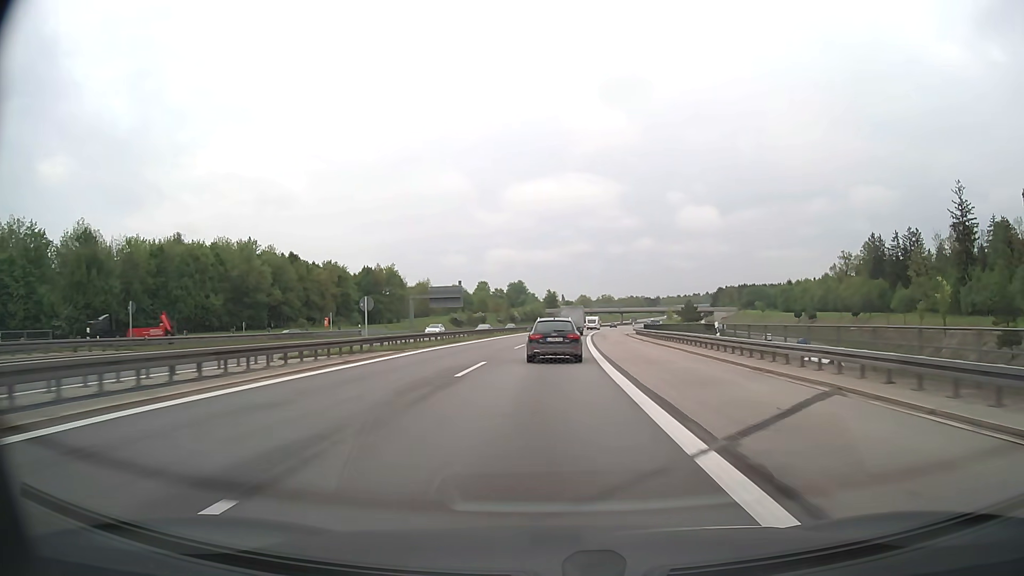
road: motorway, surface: asphalt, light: Day
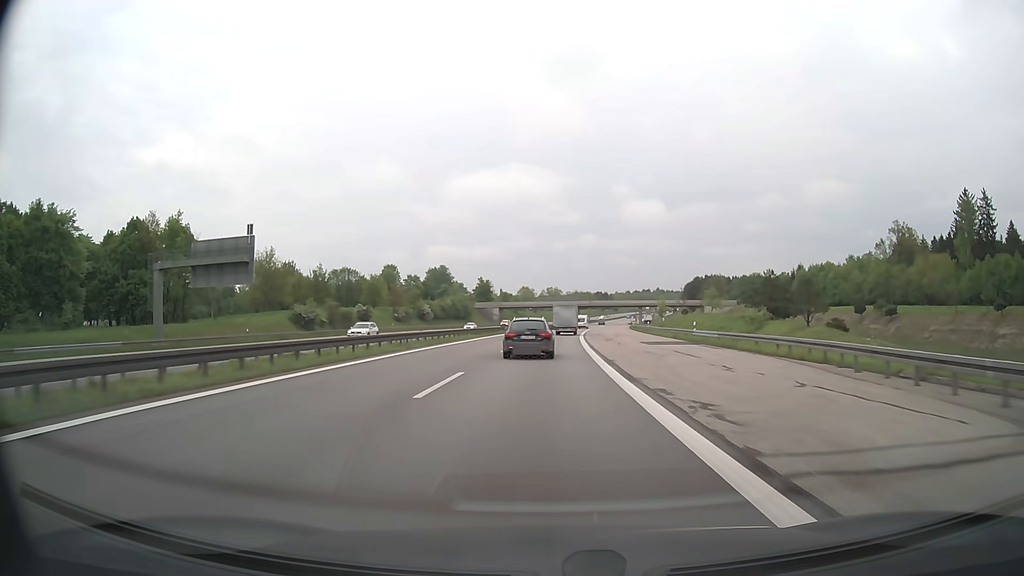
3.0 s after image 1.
(+3.2, +76.9) m; +5°
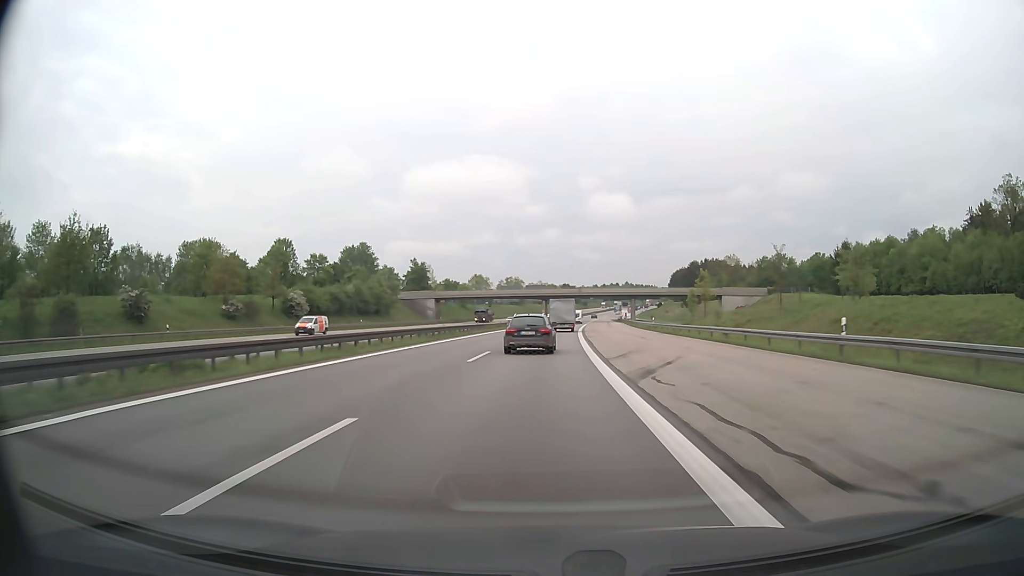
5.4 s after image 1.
(+1.9, +63.0) m; +3°
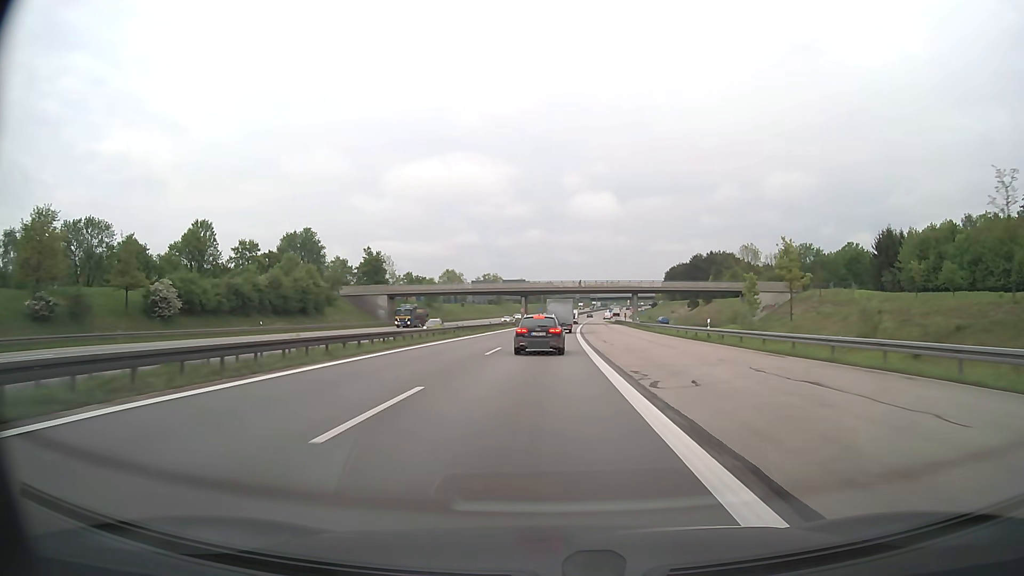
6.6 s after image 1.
(+0.4, +31.6) m; +1°
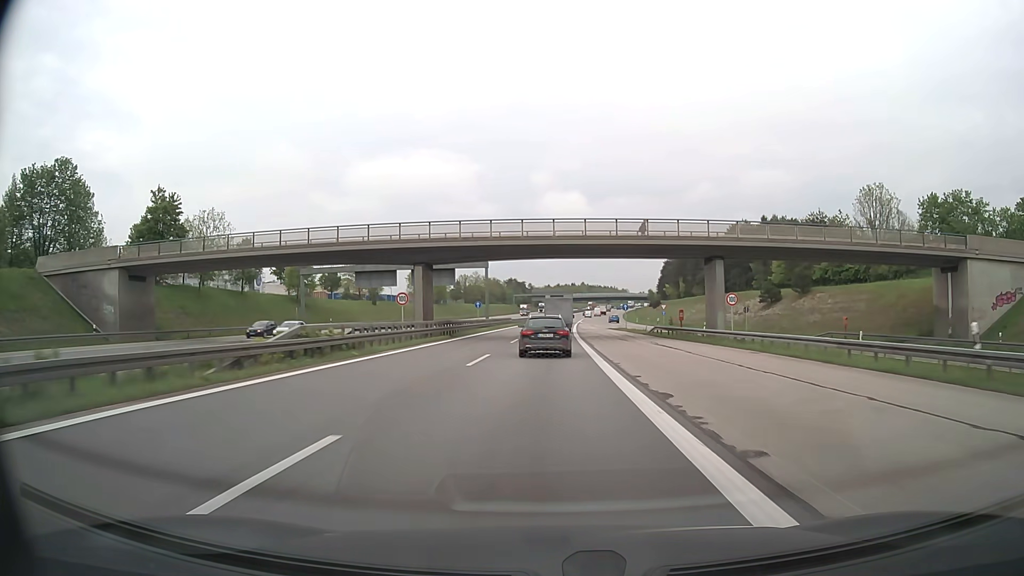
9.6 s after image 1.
(+2.2, +77.3) m; +3°
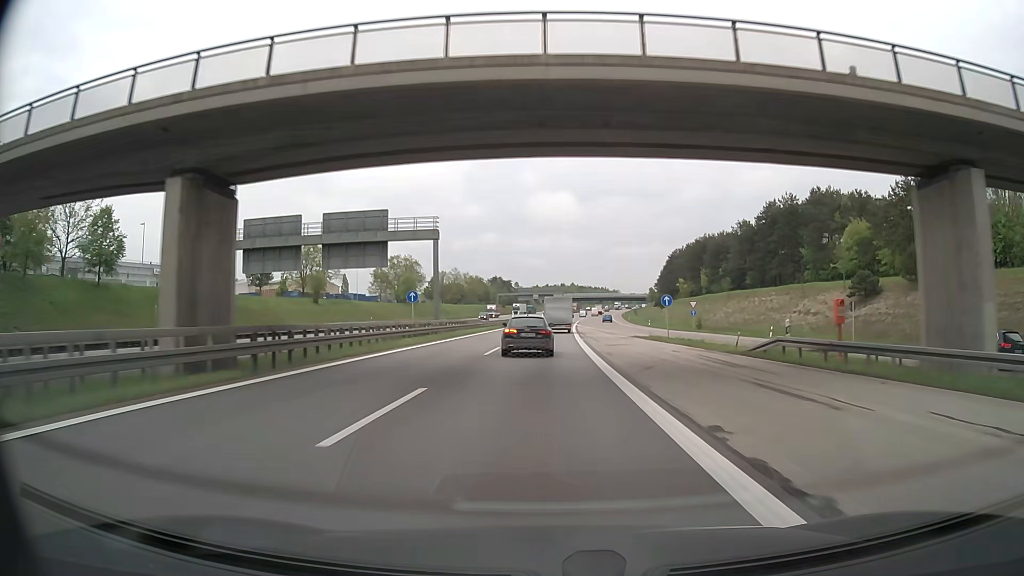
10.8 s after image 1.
(+0.3, +30.7) m; +1°
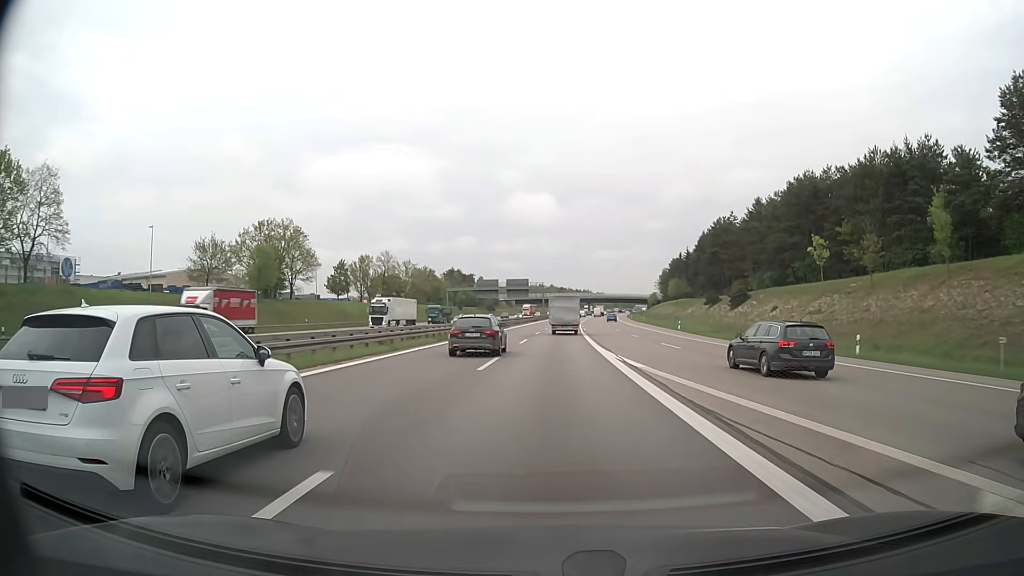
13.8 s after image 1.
(+1.1, +79.5) m; +2°
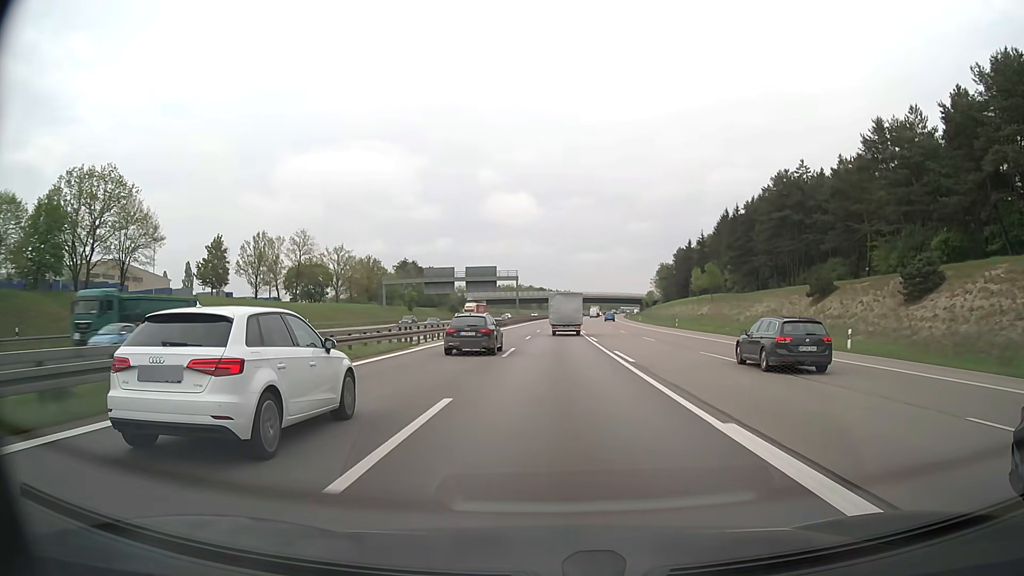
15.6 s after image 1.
(+0.6, +48.7) m; +2°
(0, +10) (0, +20) (0, +30) (+1, +40) (+1, +50) (+1, +60) (+2, +70) (+2, +80) (+2, +90) (+3, +100) m
